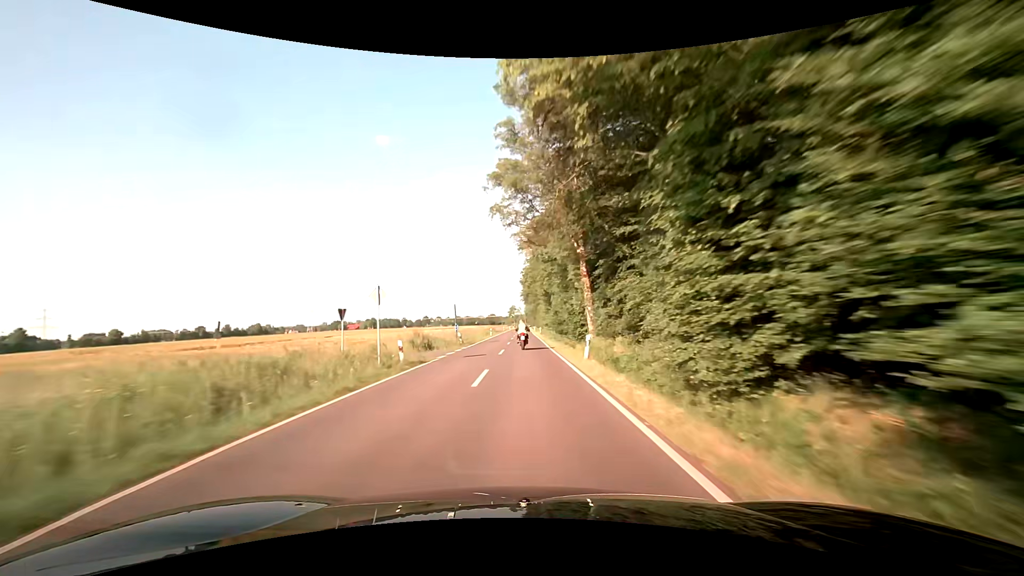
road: secondary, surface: asphalt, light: Day
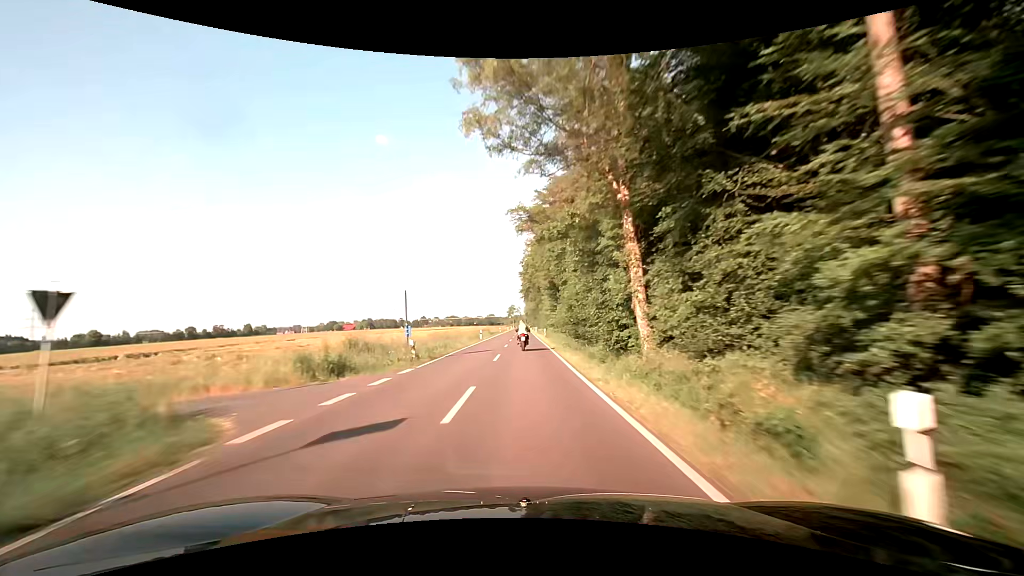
(0.0, +15.9) m; 0°
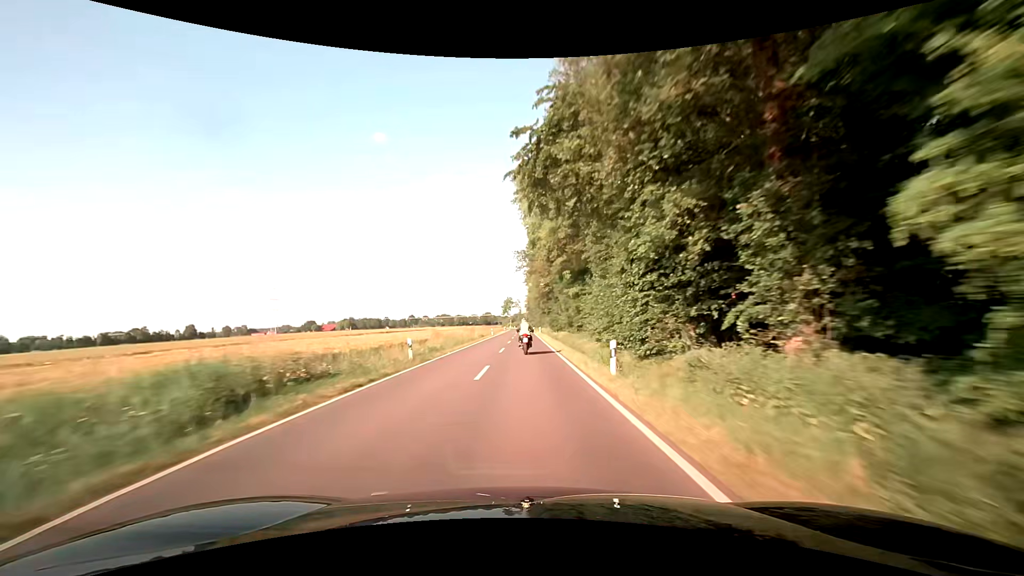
(-0.1, +78.8) m; 0°
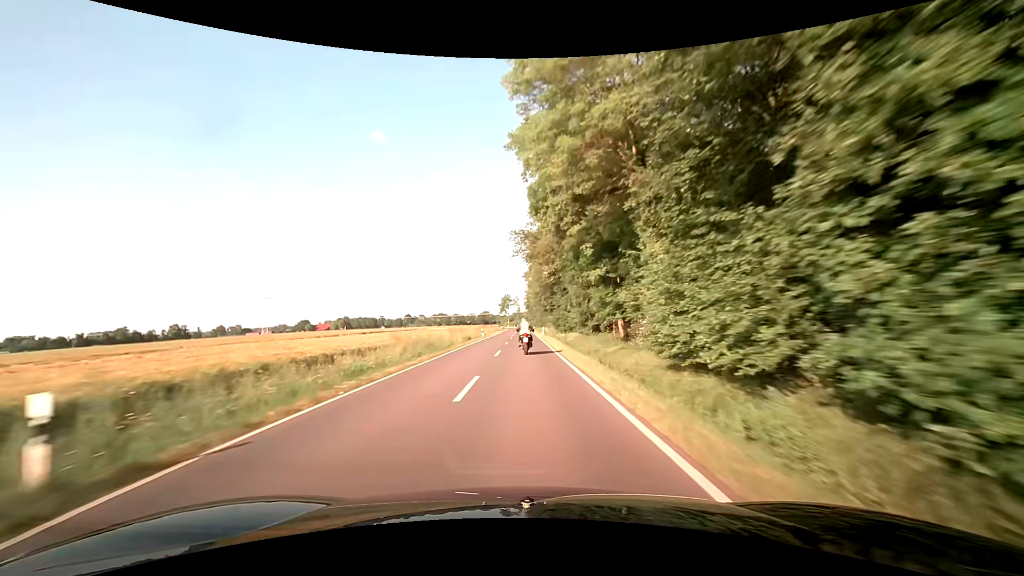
(-0.1, +15.4) m; 0°
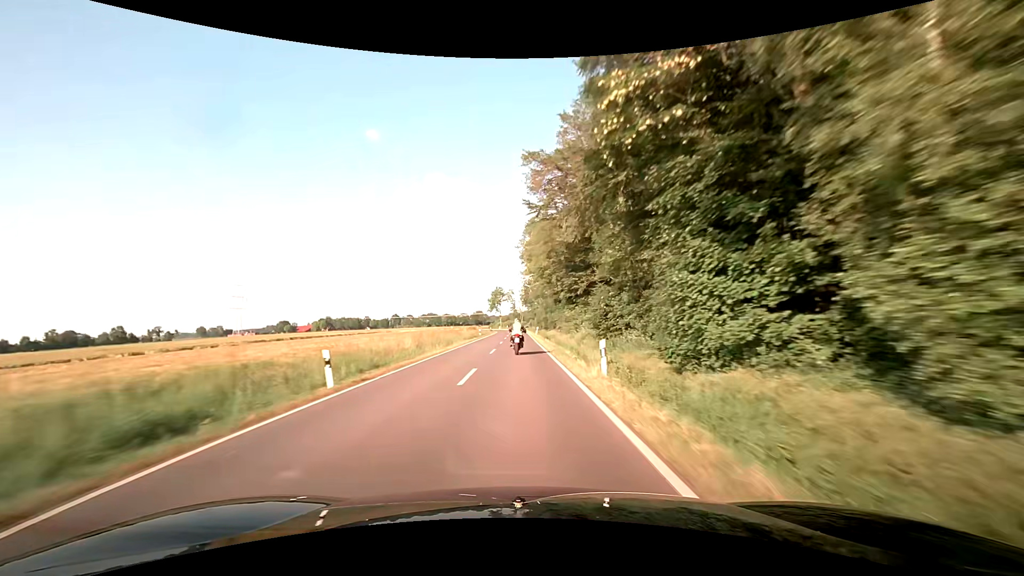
(+0.3, +45.5) m; +1°
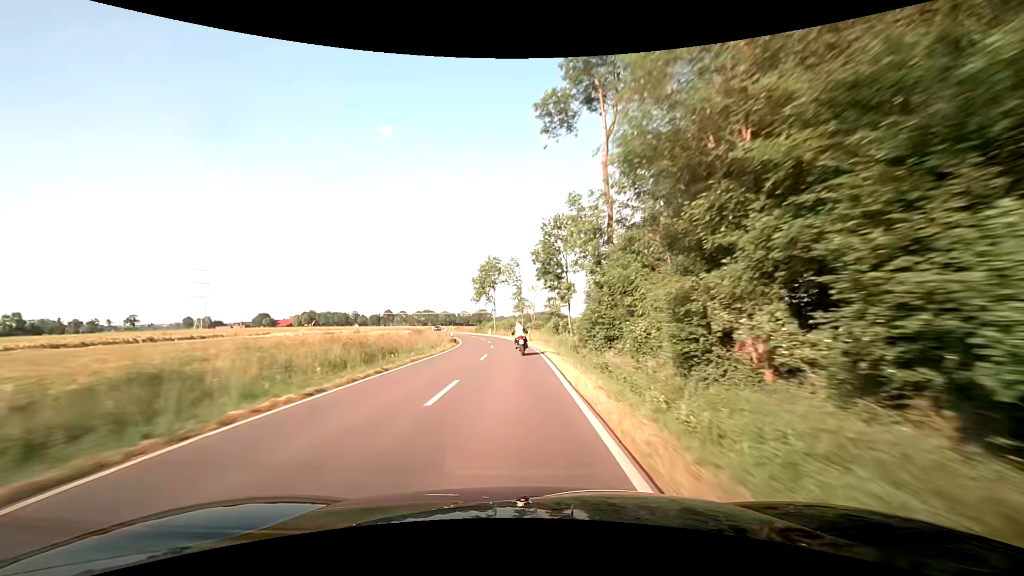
(-0.8, +74.7) m; -1°
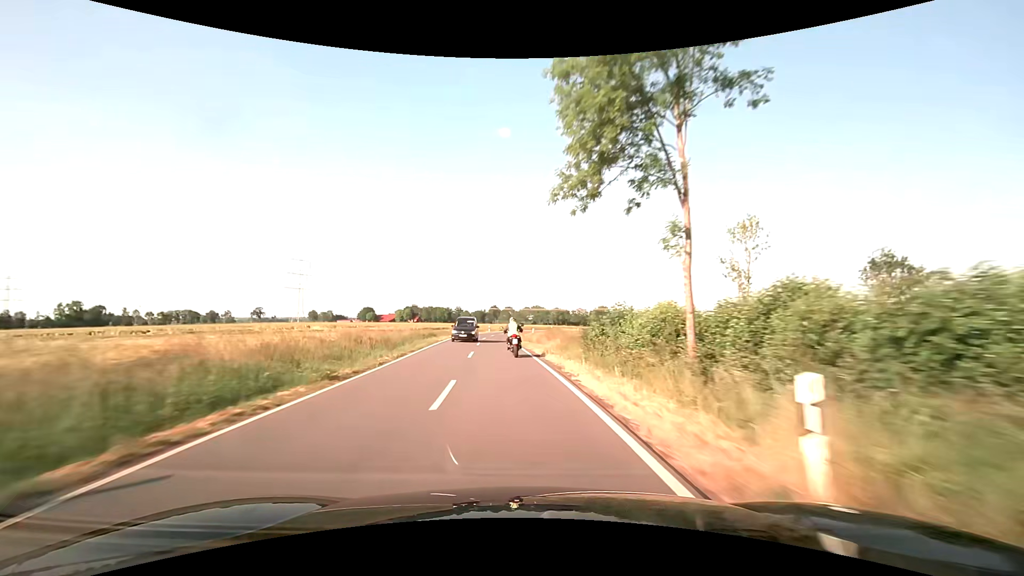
(-5.8, +73.1) m; -13°
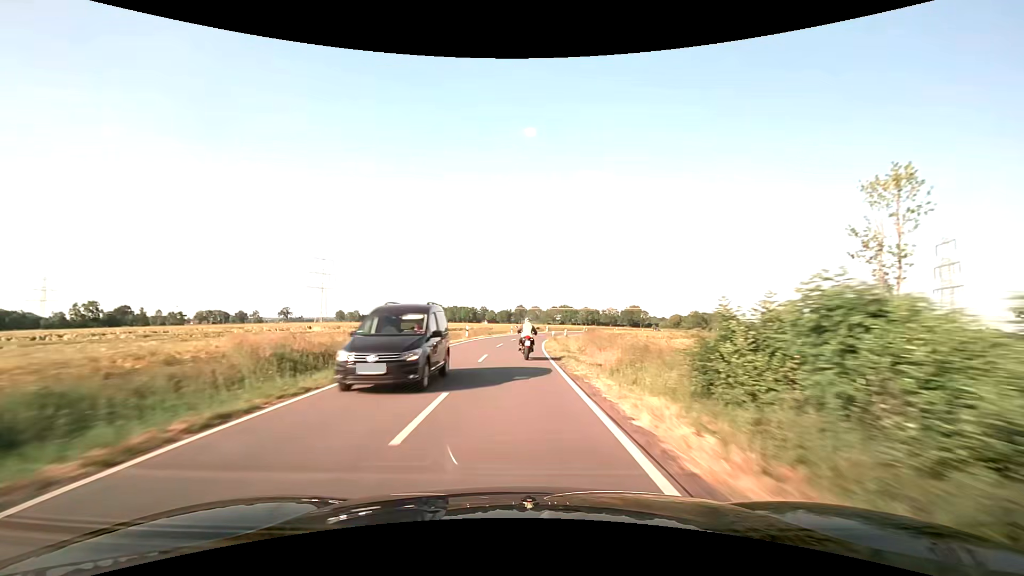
(-0.5, +14.4) m; -3°
(0, +10) (0, +20) (-1, +30) (0, +40) (+1, +50) (+2, +60) (+3, +70) (+5, +80) (+8, +89) (+11, +99) m
